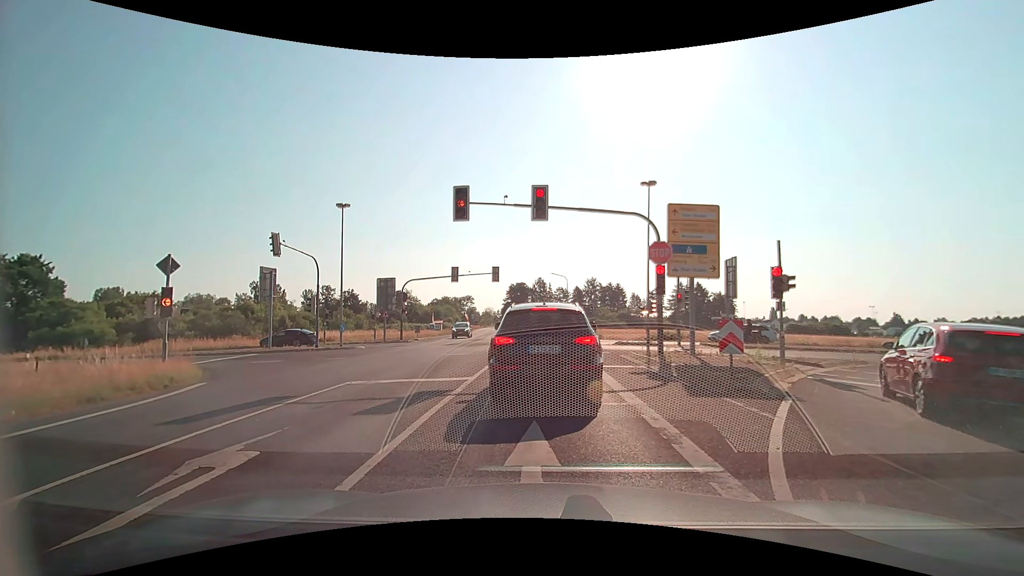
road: secondary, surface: asphalt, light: Day
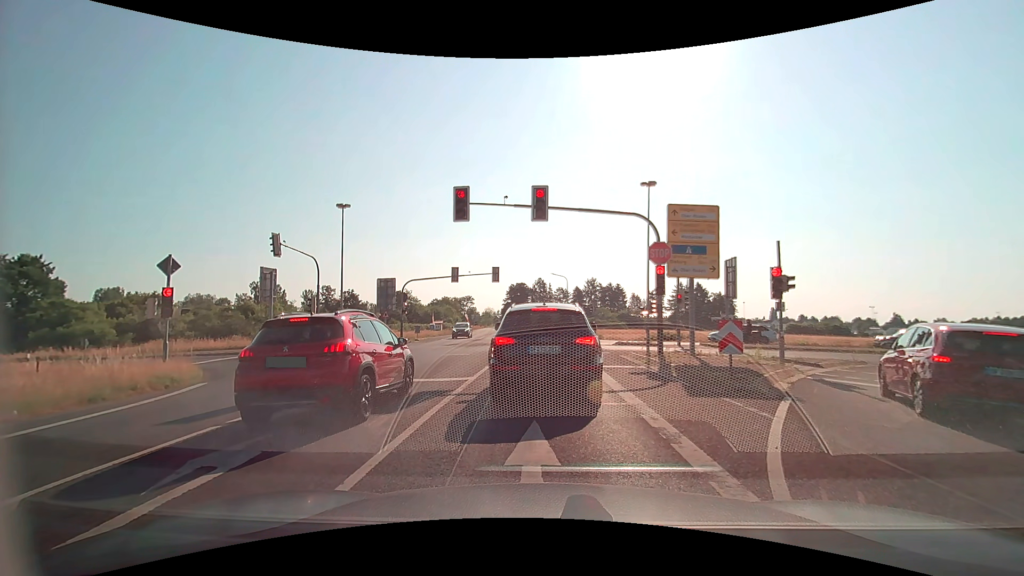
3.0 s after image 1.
(0.0, +0.1) m; 0°
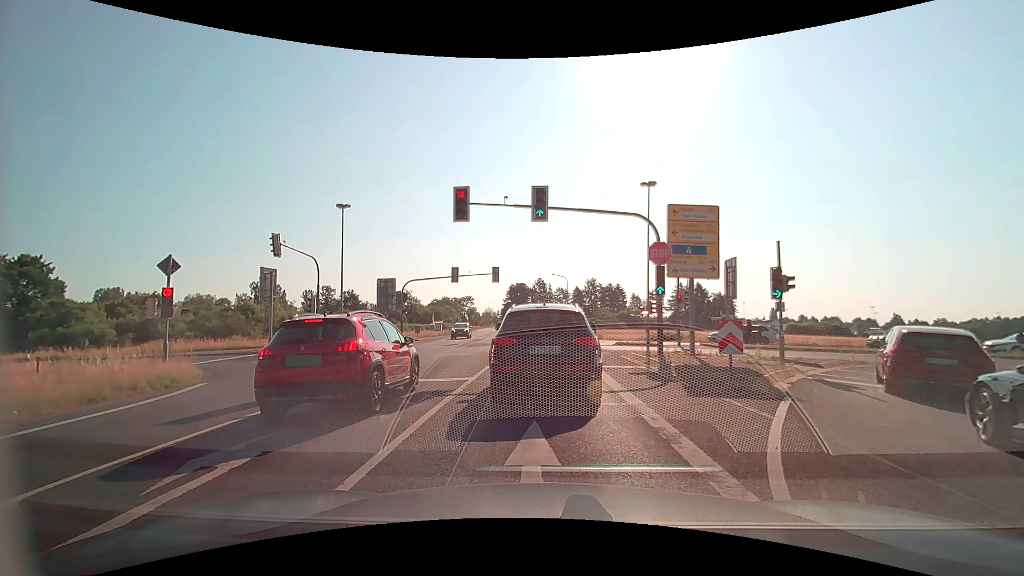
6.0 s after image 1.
(0.0, 0.0) m; 0°
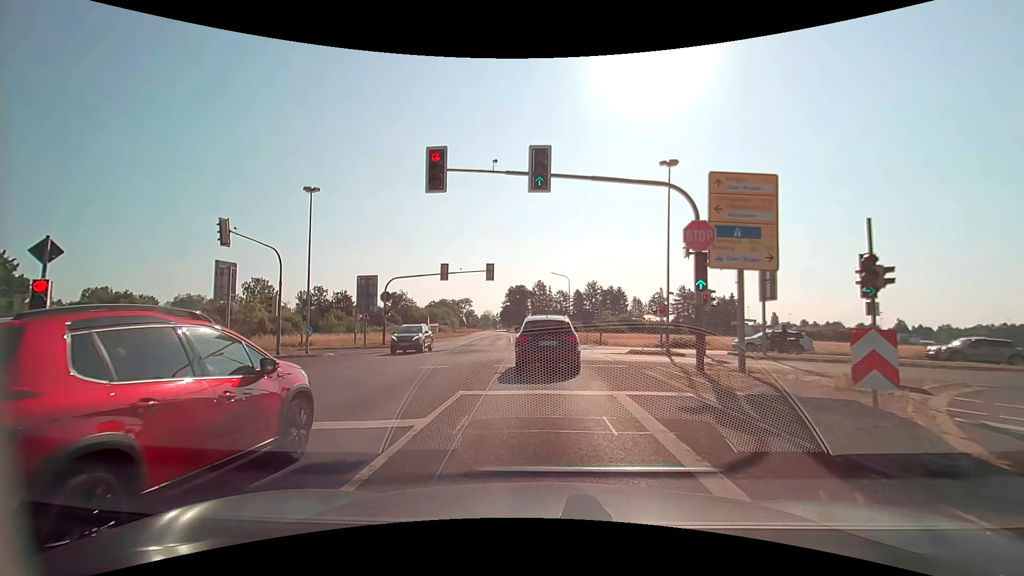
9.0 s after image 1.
(+0.2, +5.2) m; +3°
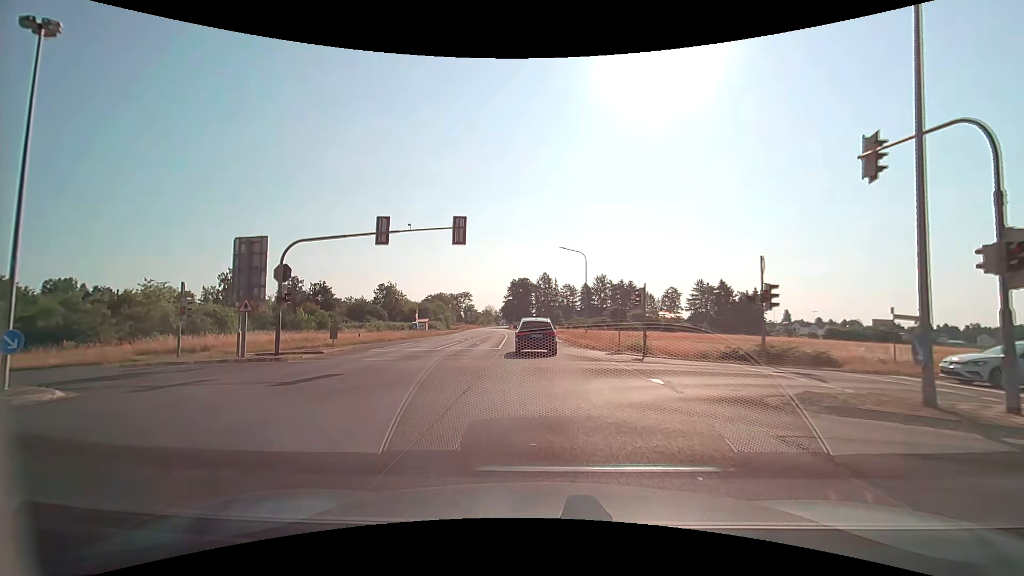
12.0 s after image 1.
(0.0, +17.3) m; -1°
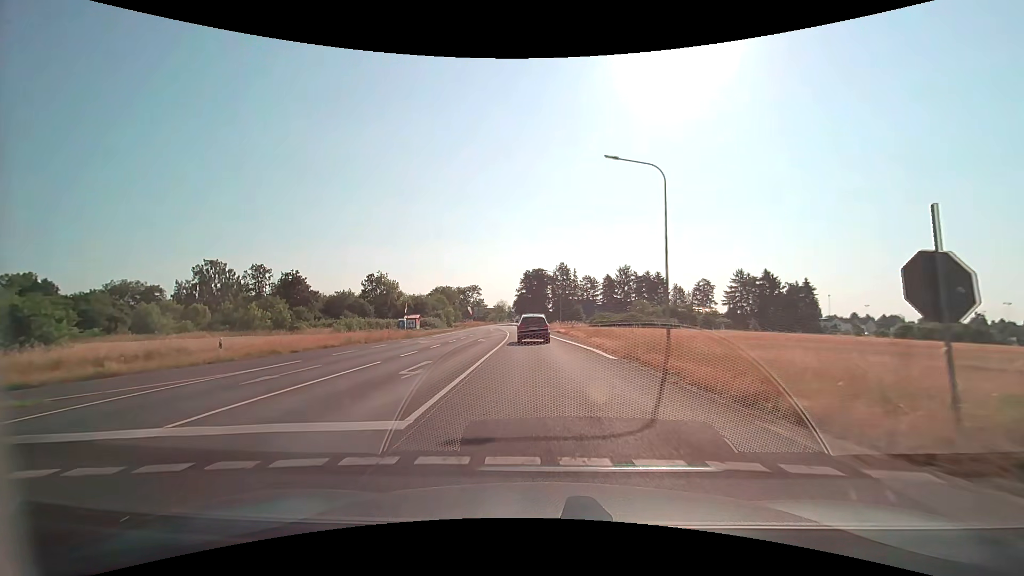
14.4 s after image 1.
(-0.3, +22.1) m; -1°
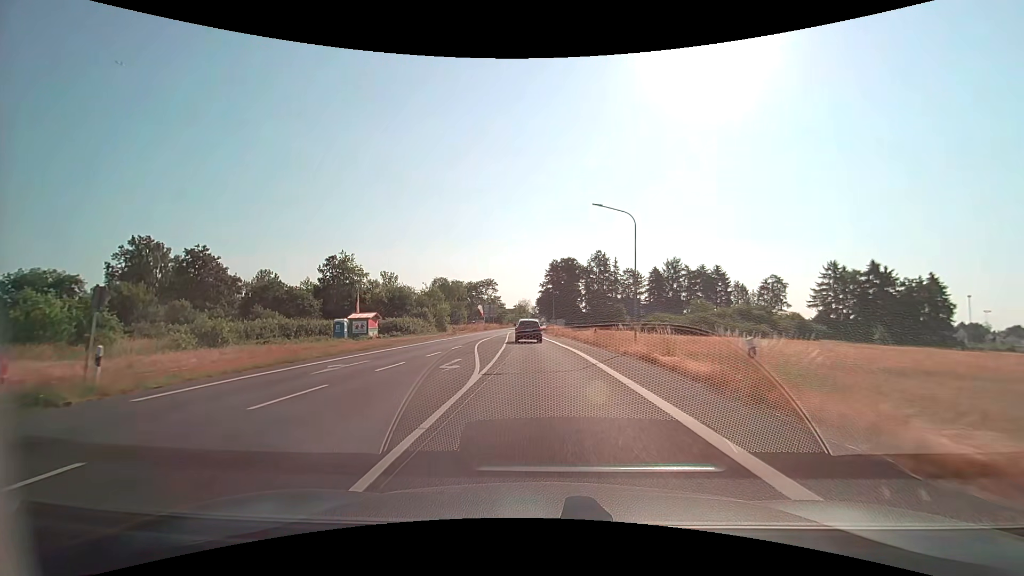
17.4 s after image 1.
(-1.2, +36.8) m; -3°
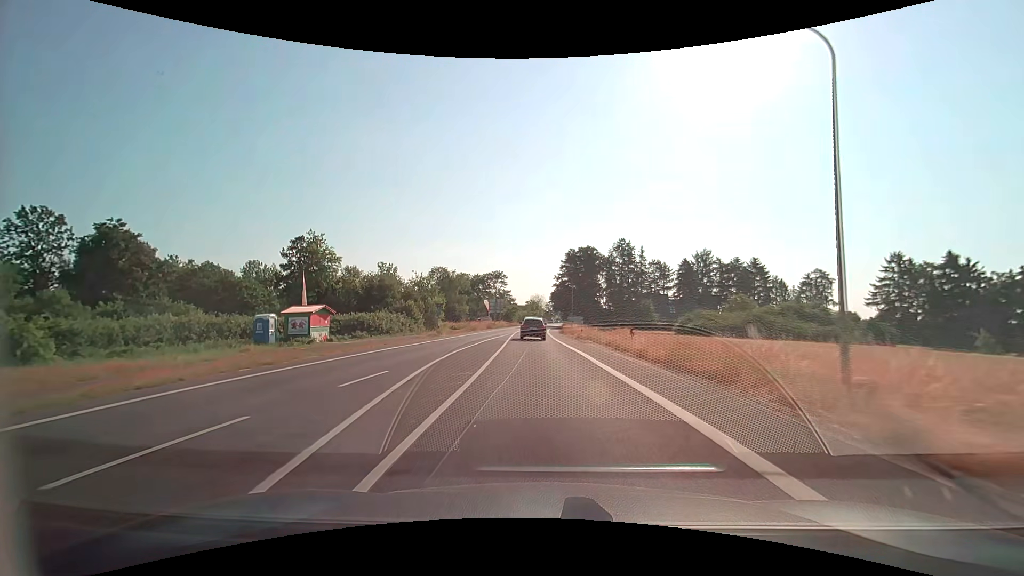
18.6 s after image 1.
(-0.2, +16.5) m; -2°
